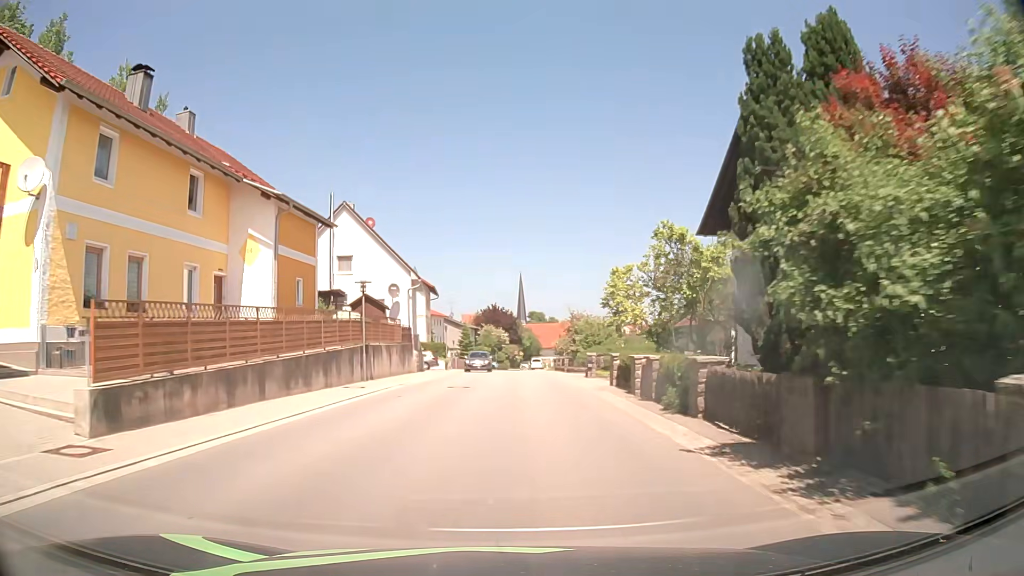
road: tertiary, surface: asphalt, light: Day
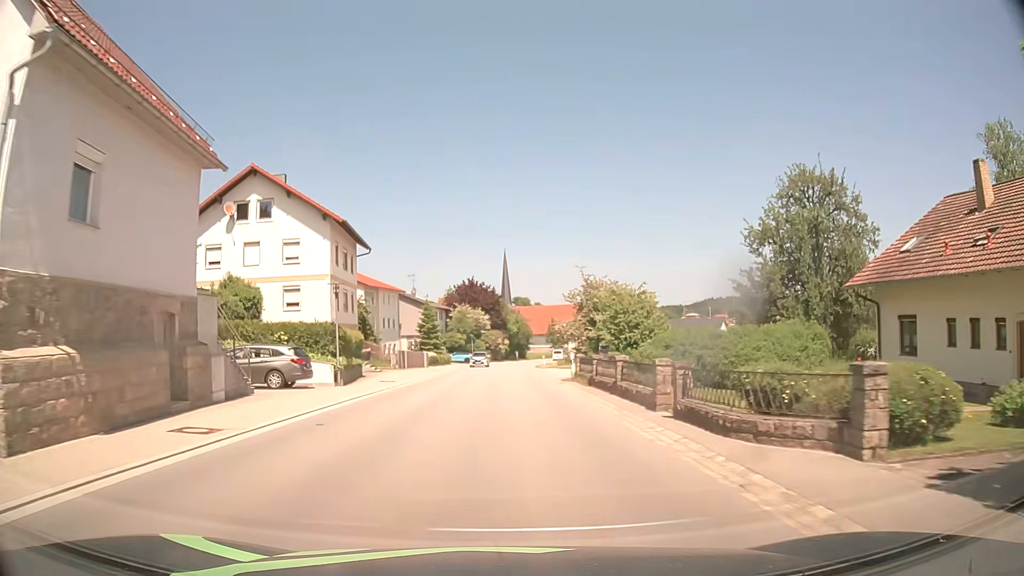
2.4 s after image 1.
(+0.4, +32.5) m; +1°
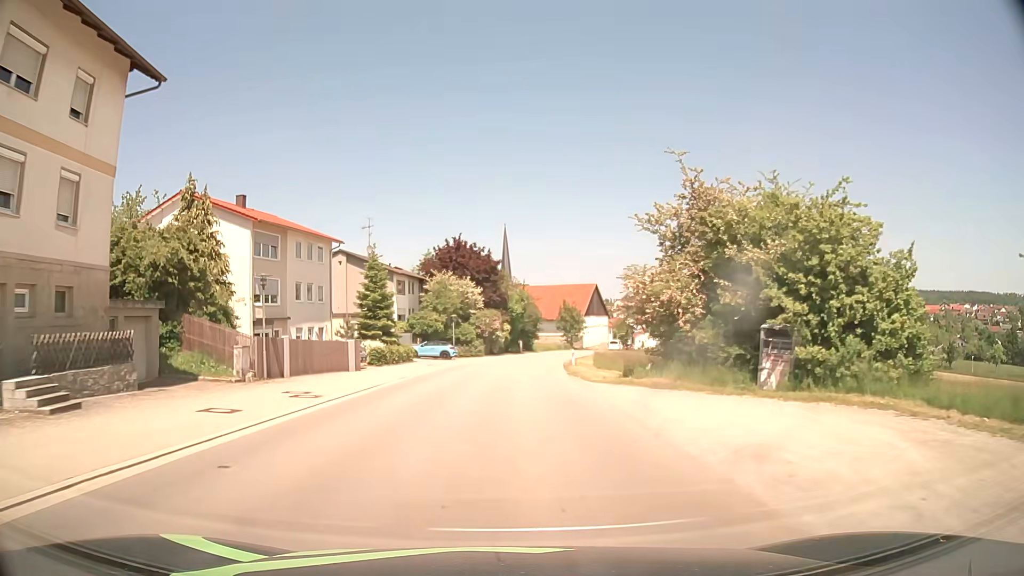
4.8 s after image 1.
(-0.1, +32.5) m; 0°
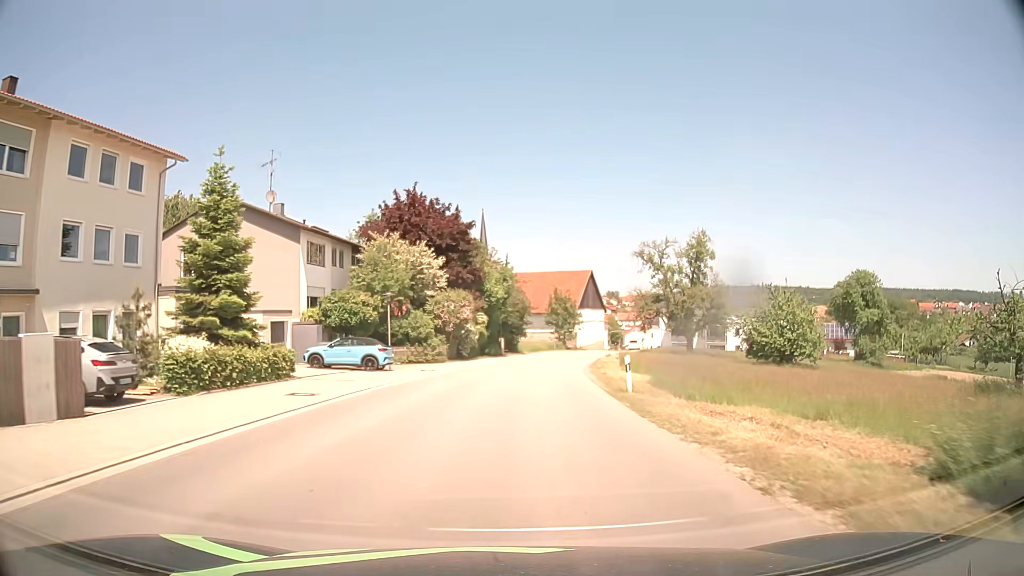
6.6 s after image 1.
(+0.1, +24.2) m; +2°
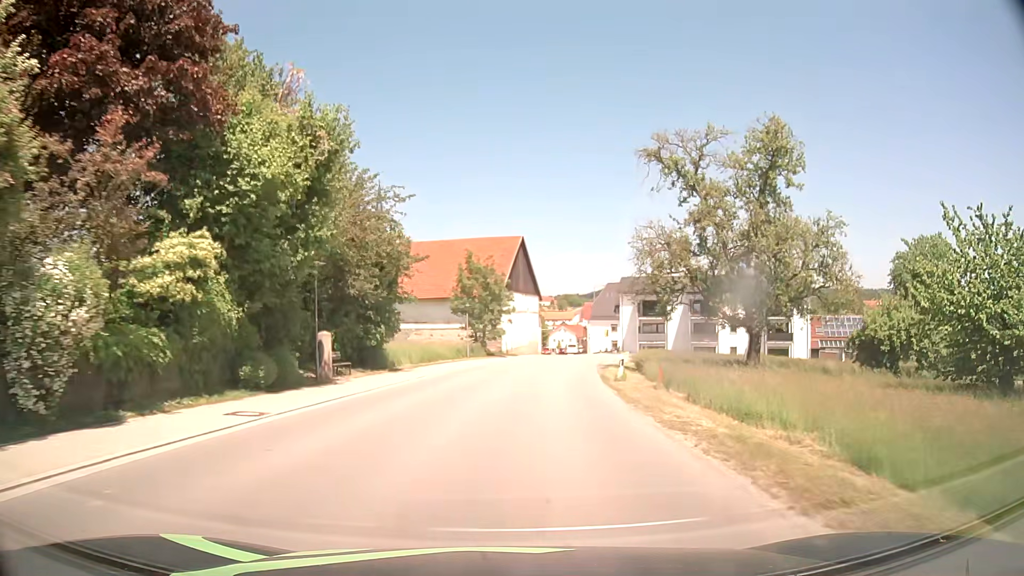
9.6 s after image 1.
(+2.4, +39.9) m; +7°
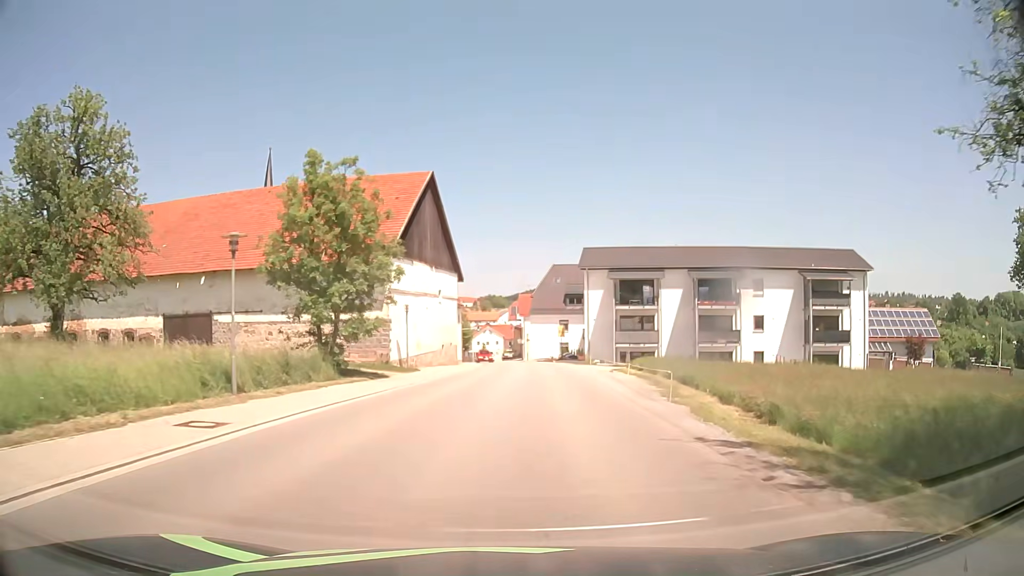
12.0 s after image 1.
(+1.6, +31.6) m; +6°
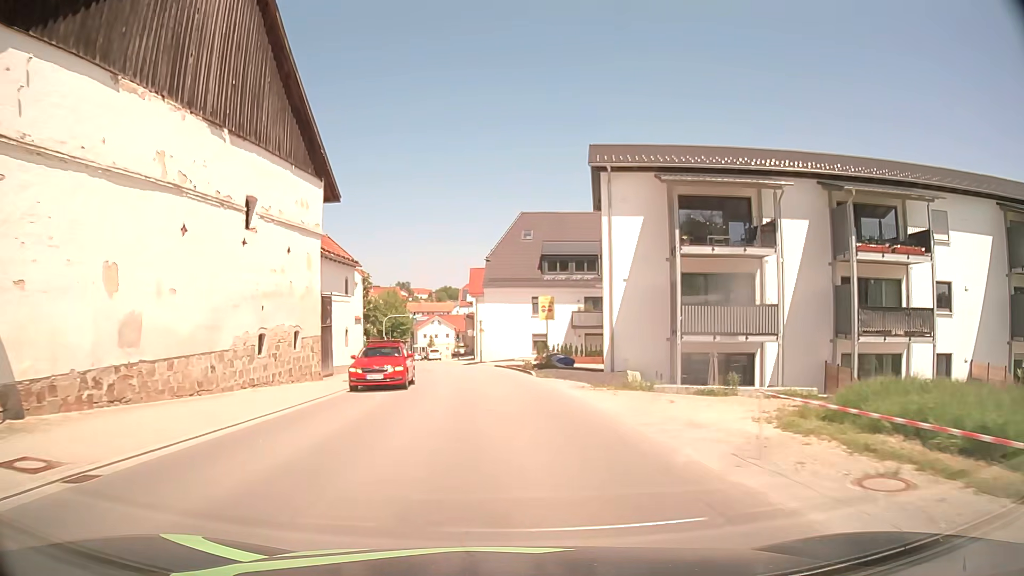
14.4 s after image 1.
(+1.5, +31.6) m; +4°
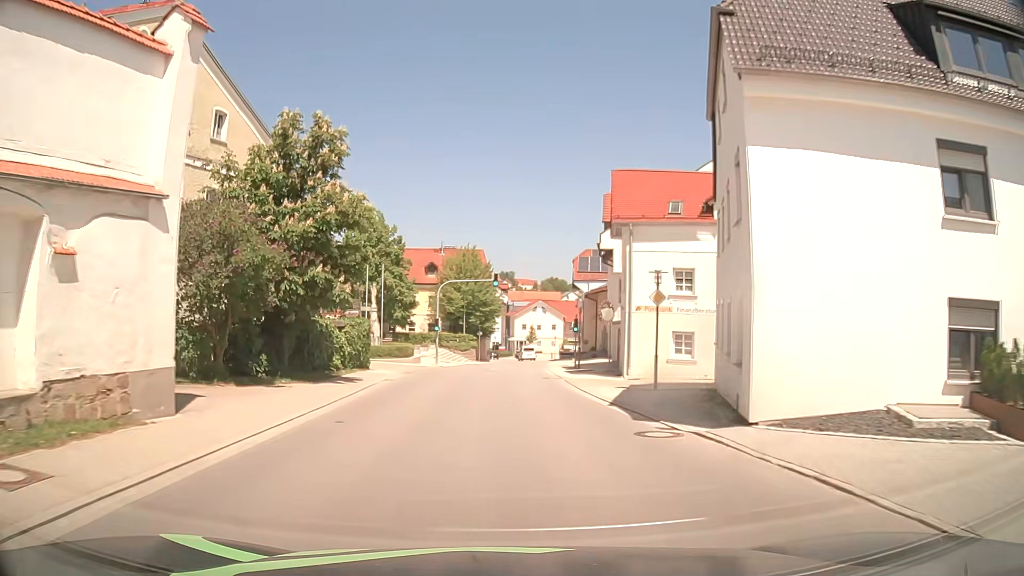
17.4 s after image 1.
(-3.3, +39.6) m; -8°
(0, +10) (0, +20) (0, +30) (0, +40) (0, +50) (+1, +60) (+2, +70) (+2, +80) (+2, +90) (+1, +100) m
